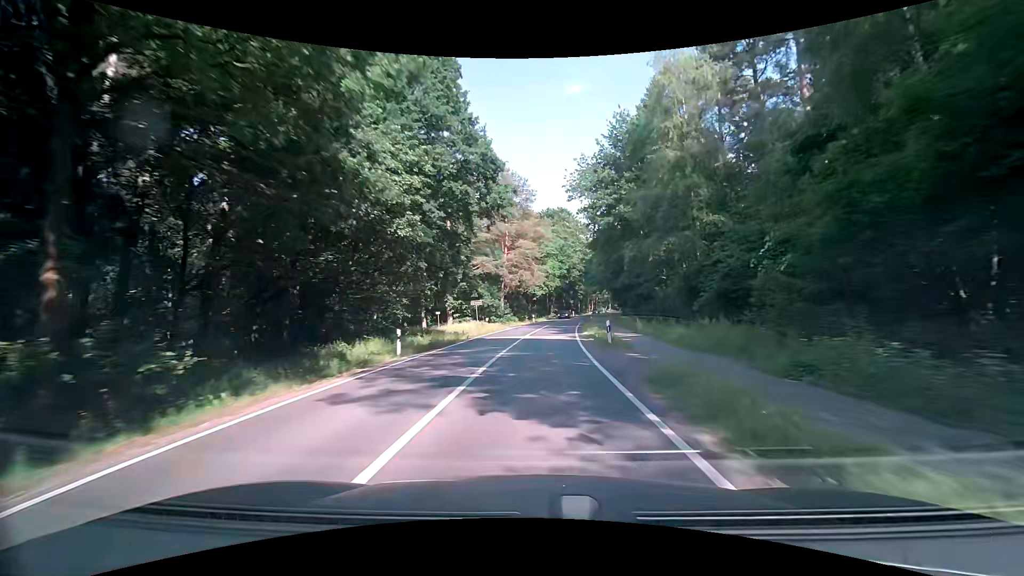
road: secondary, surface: asphalt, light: Day
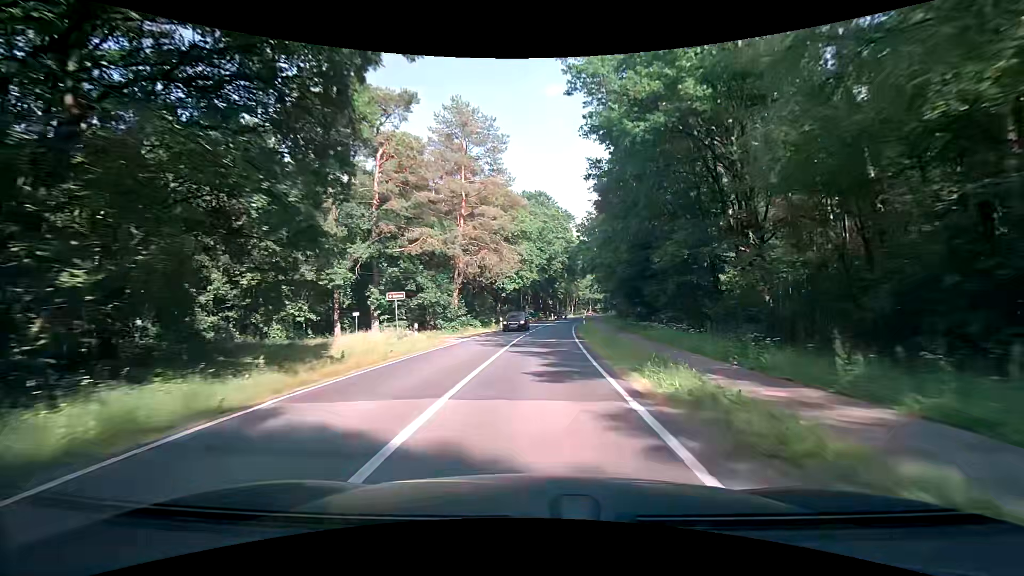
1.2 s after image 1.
(+0.3, +20.9) m; +3°
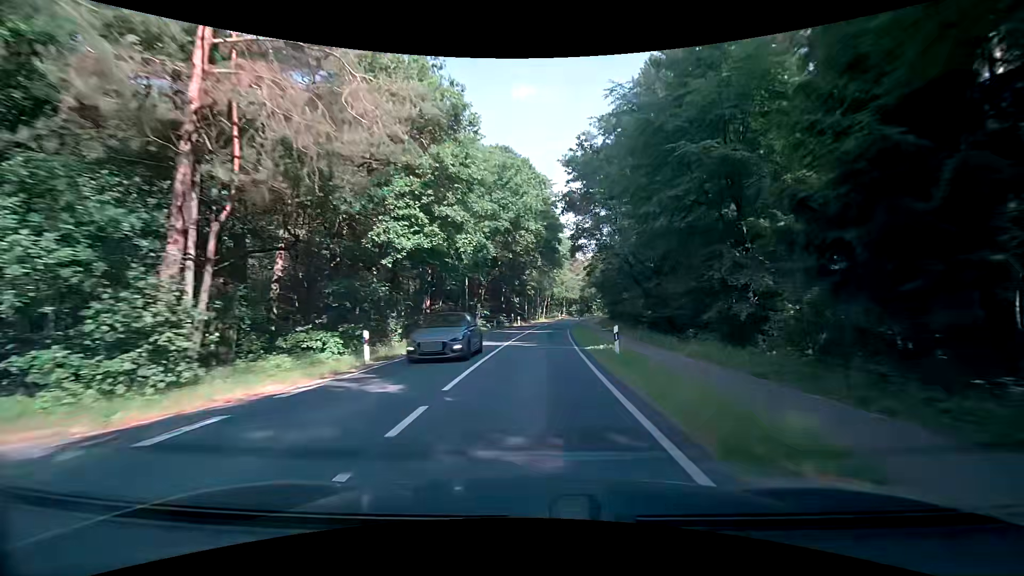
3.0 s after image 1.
(+1.1, +31.6) m; +4°
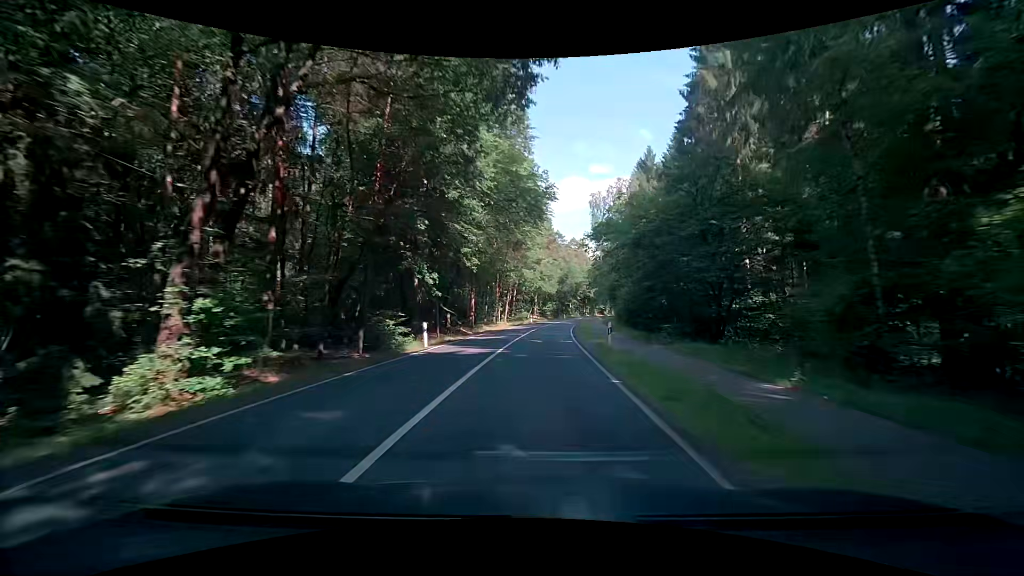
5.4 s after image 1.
(+1.4, +42.8) m; +6°
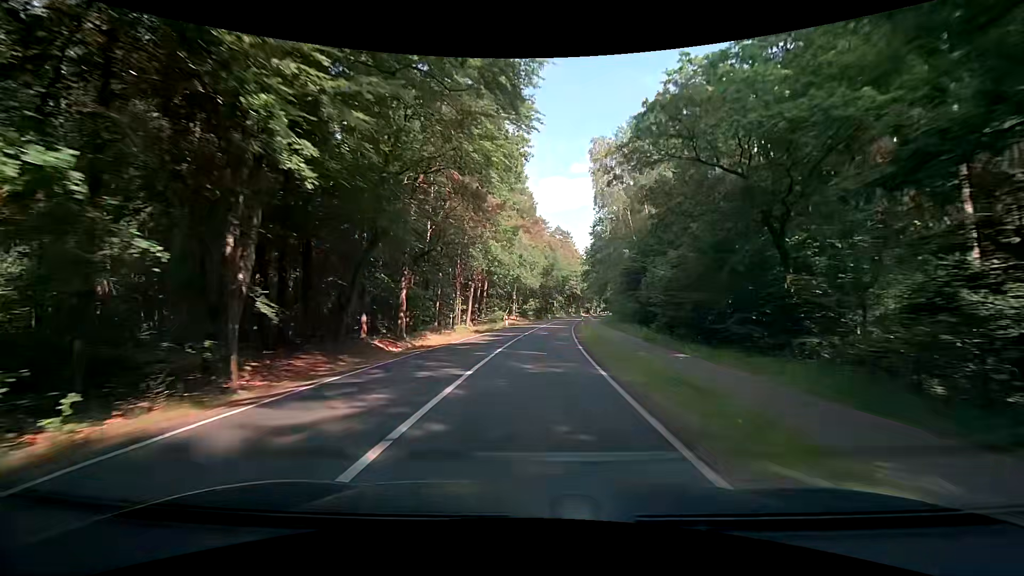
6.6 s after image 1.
(-0.1, +21.6) m; +2°
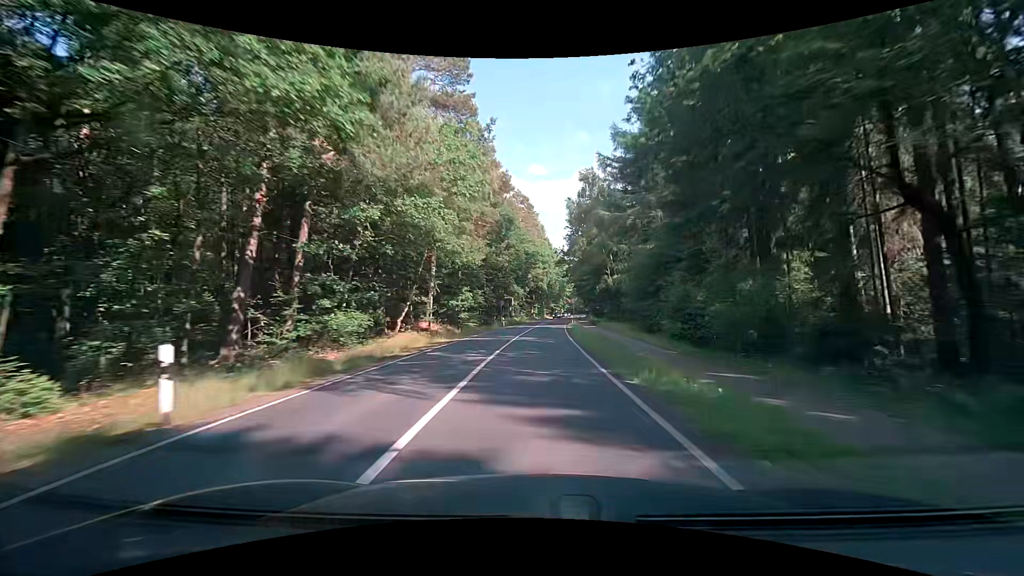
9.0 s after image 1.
(+0.4, +43.6) m; +4°
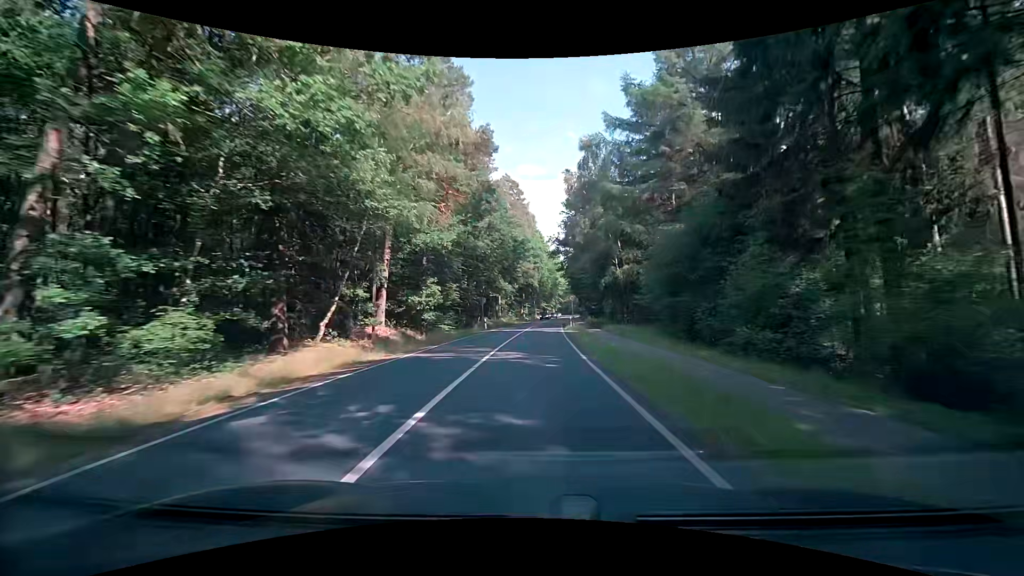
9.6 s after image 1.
(-0.1, +11.0) m; -1°
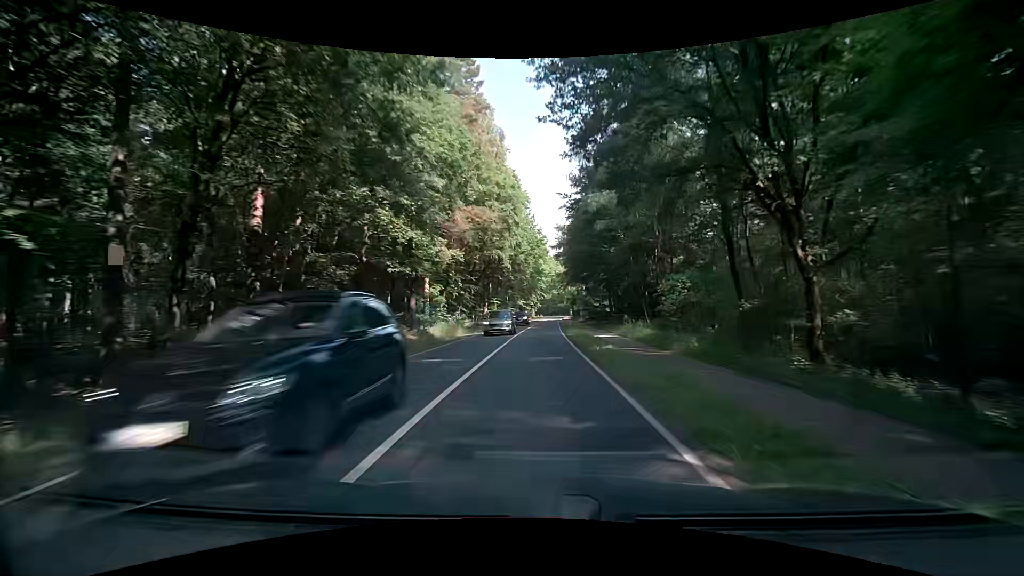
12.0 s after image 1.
(+1.7, +44.1) m; +3°
(0, +10) (0, +20) (+1, +30) (+1, +40) (+1, +50) (+2, +60) (+3, +70) (+4, +80) (+4, +90) (+5, +100) m
